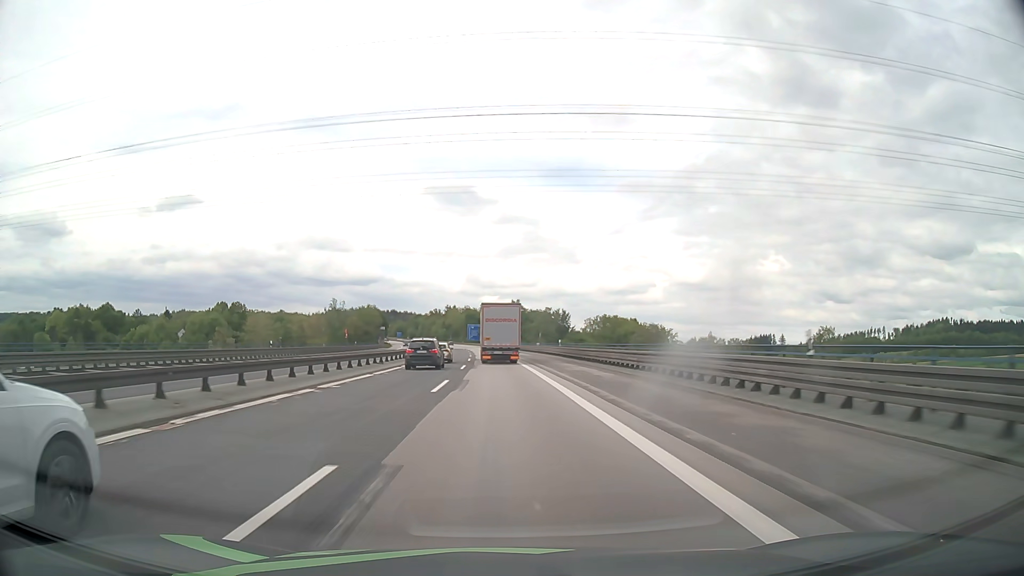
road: motorway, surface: asphalt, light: Day
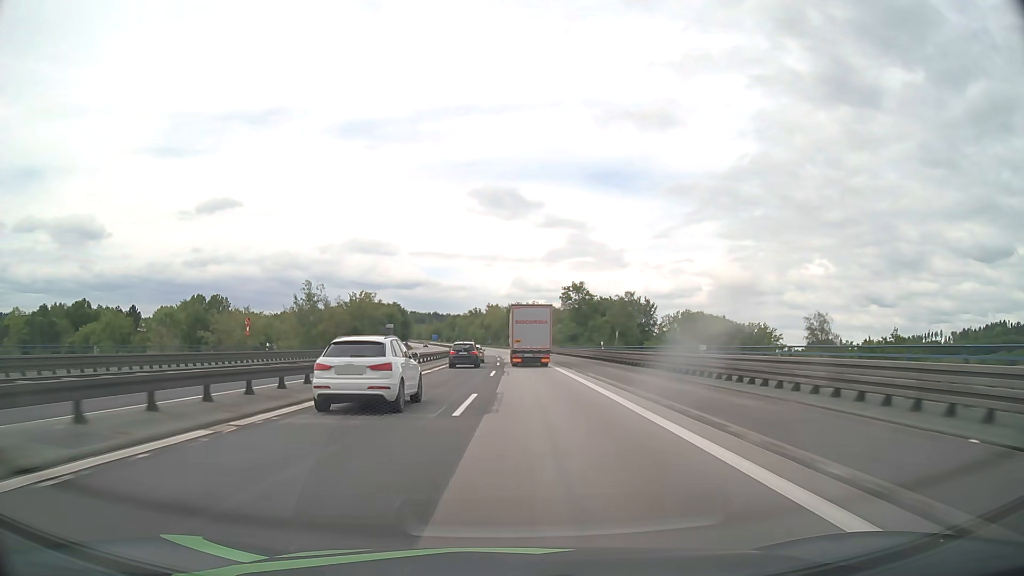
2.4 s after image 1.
(-1.8, +60.2) m; -4°
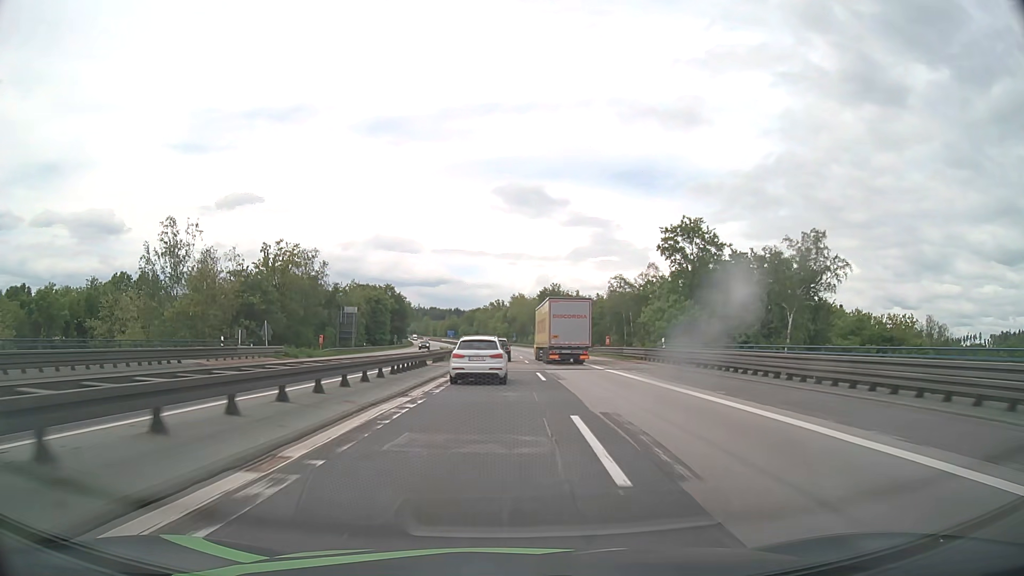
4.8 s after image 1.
(-1.7, +61.3) m; -2°
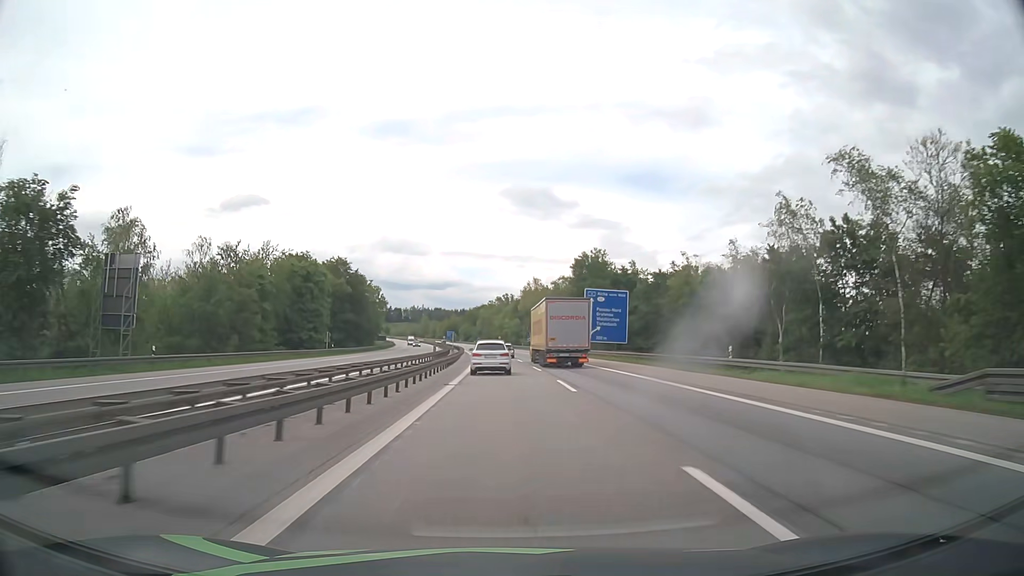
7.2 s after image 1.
(-0.3, +61.0) m; -1°
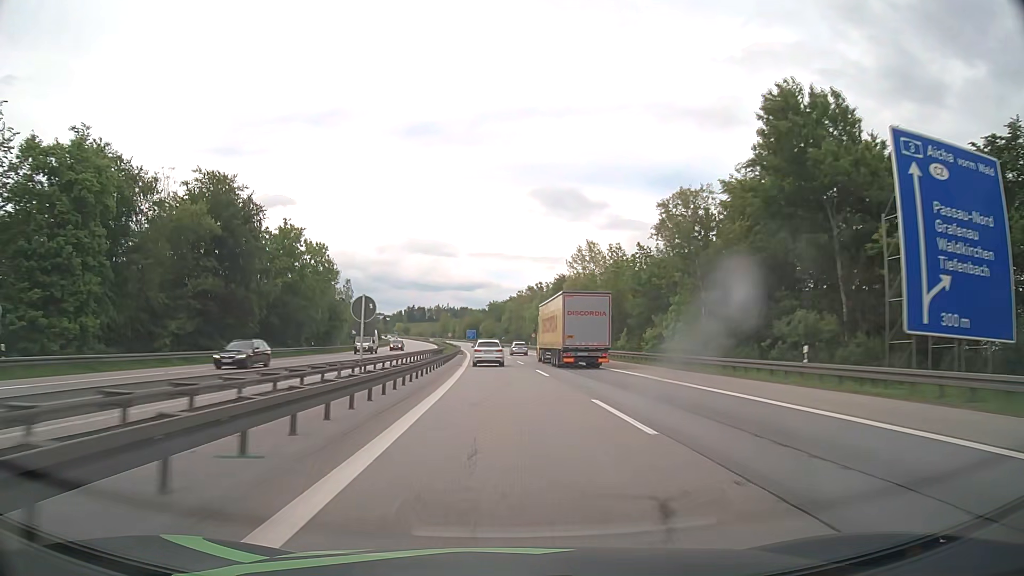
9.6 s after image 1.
(-1.3, +62.0) m; -3°
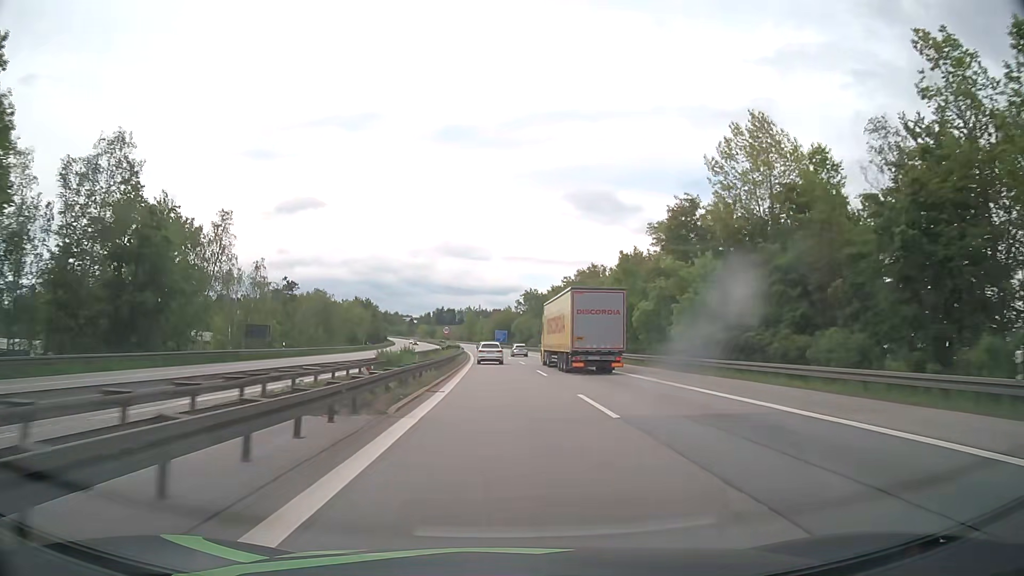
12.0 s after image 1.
(-1.6, +62.6) m; -3°
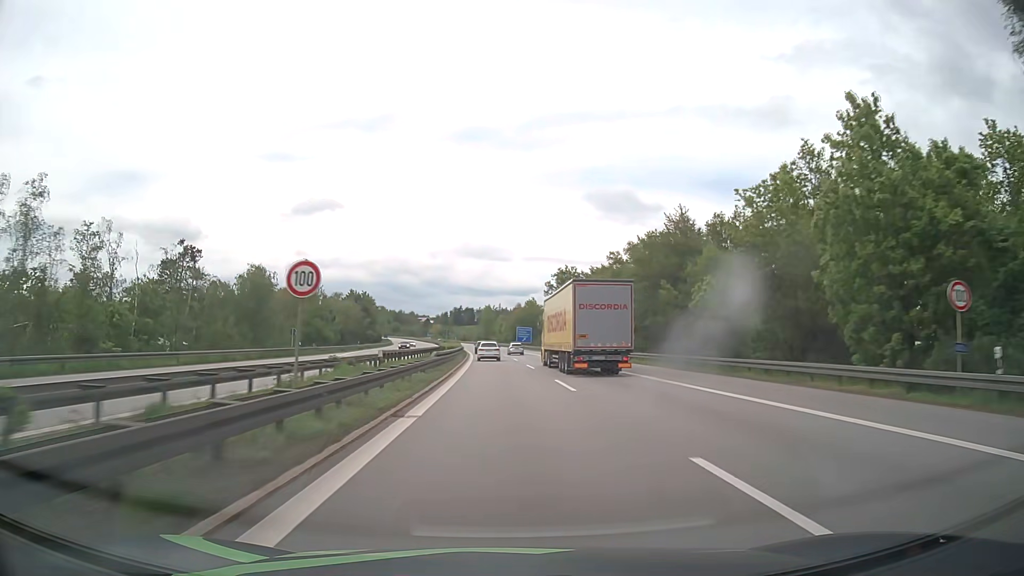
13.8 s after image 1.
(-0.6, +47.2) m; -2°
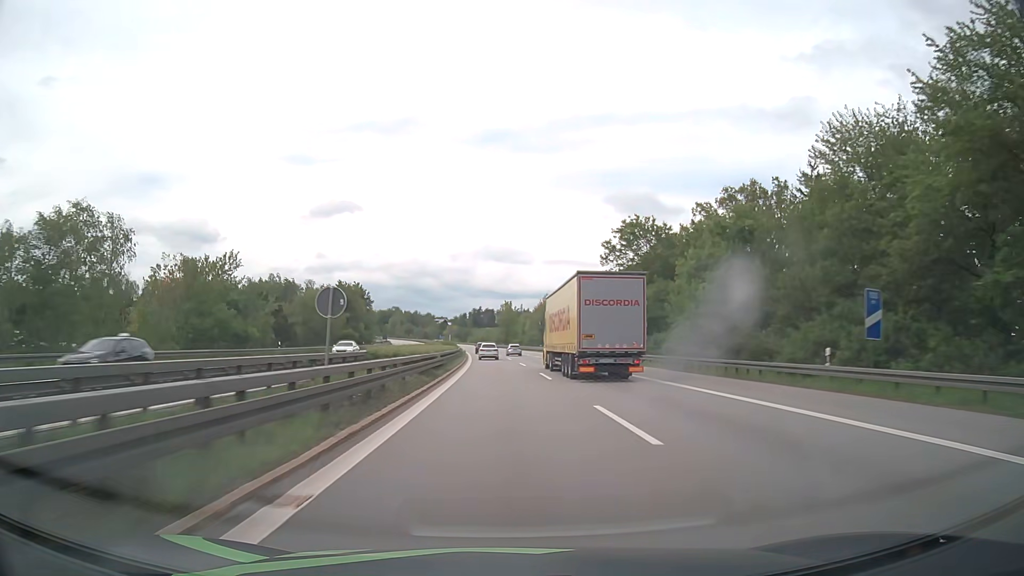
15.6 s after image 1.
(-0.7, +47.3) m; -2°
(0, +10) (0, +20) (0, +30) (-1, +40) (-1, +50) (-1, +60) (-2, +70) (-2, +80) (-3, +90) (-3, +100) m
